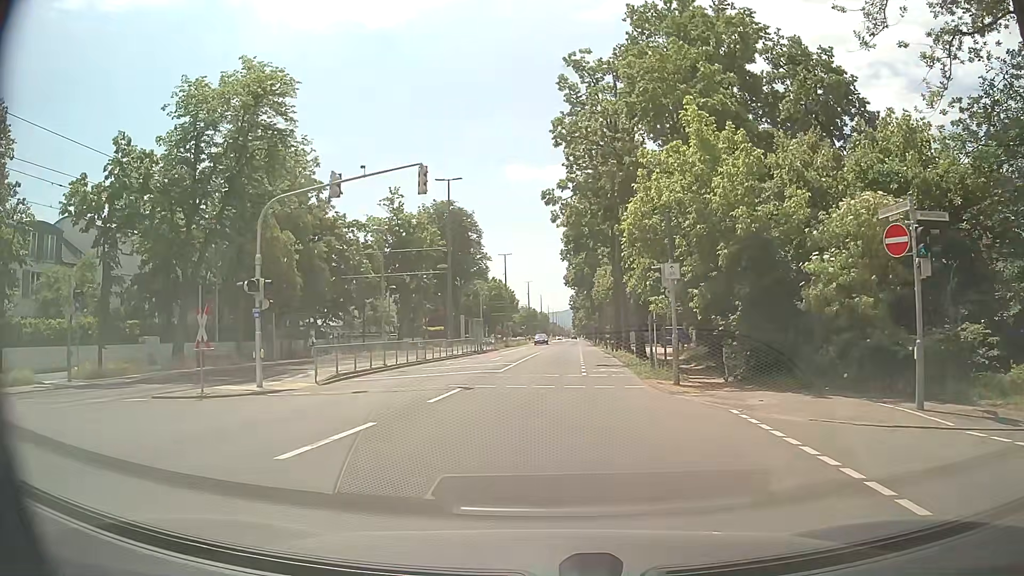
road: tertiary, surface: asphalt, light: Day
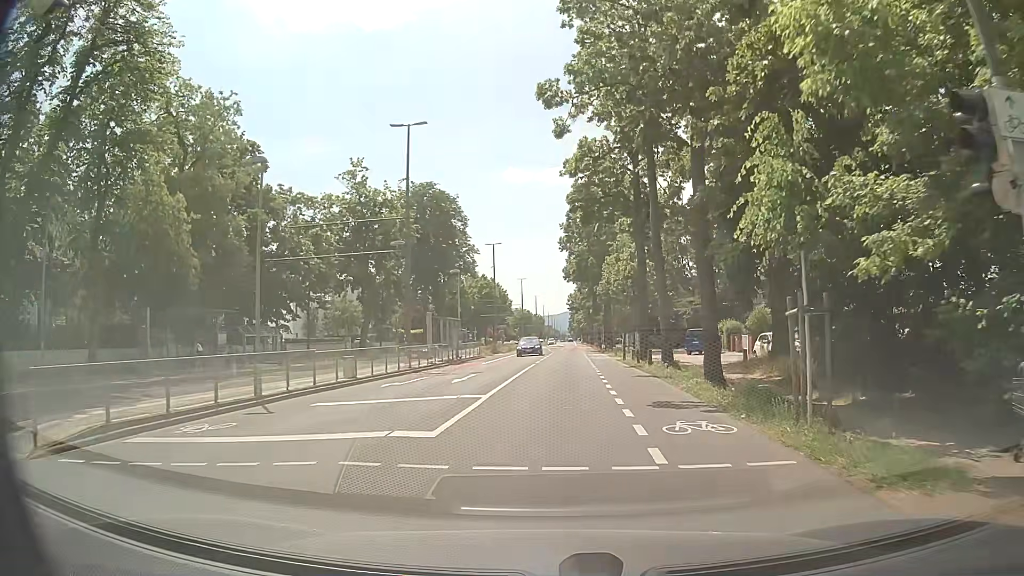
(0.0, +13.8) m; 0°
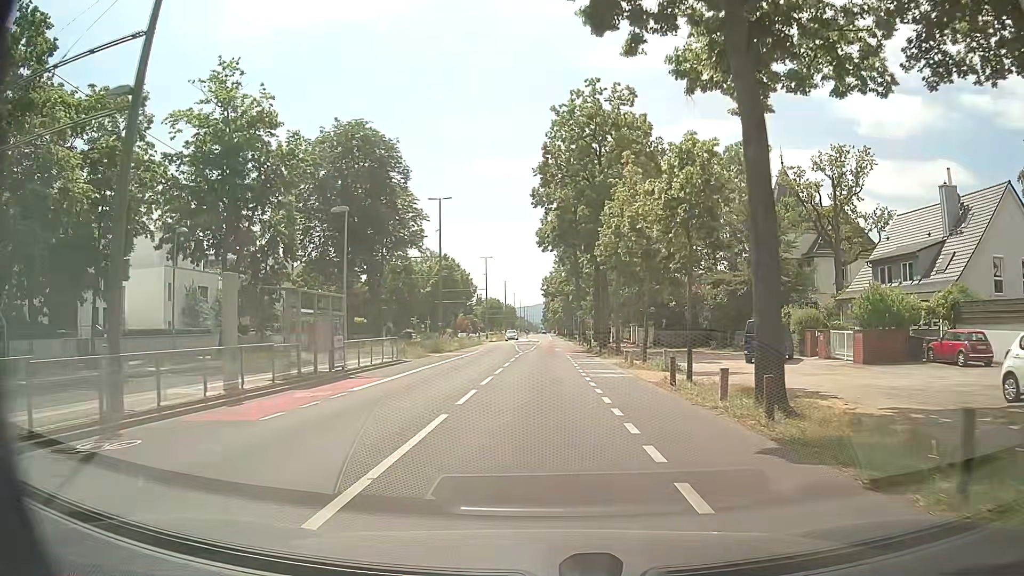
(+0.7, +22.1) m; +3°
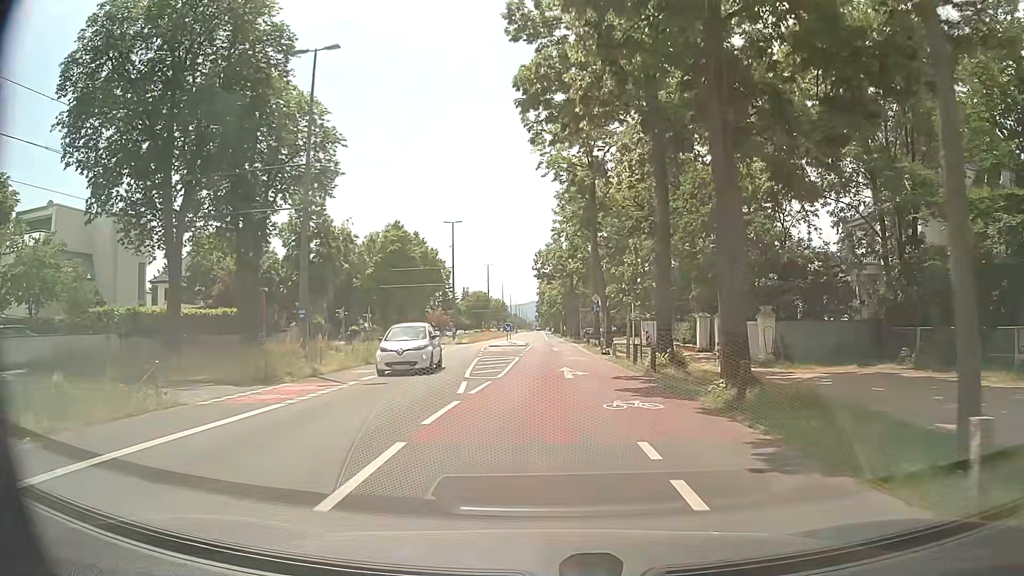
(-0.4, +30.2) m; -1°
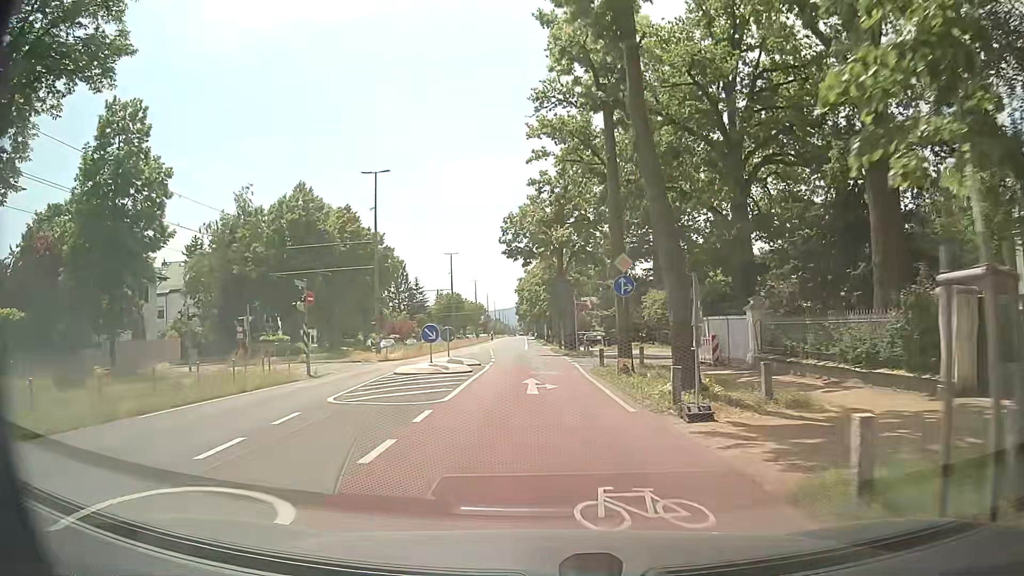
(+0.7, +24.4) m; +3°
(0, +10) (-1, +20) (-1, +30) (-2, +40) (-3, +50) (-4, +60) (-4, +70) (-5, +80) (-5, +90) (-6, +100) m
